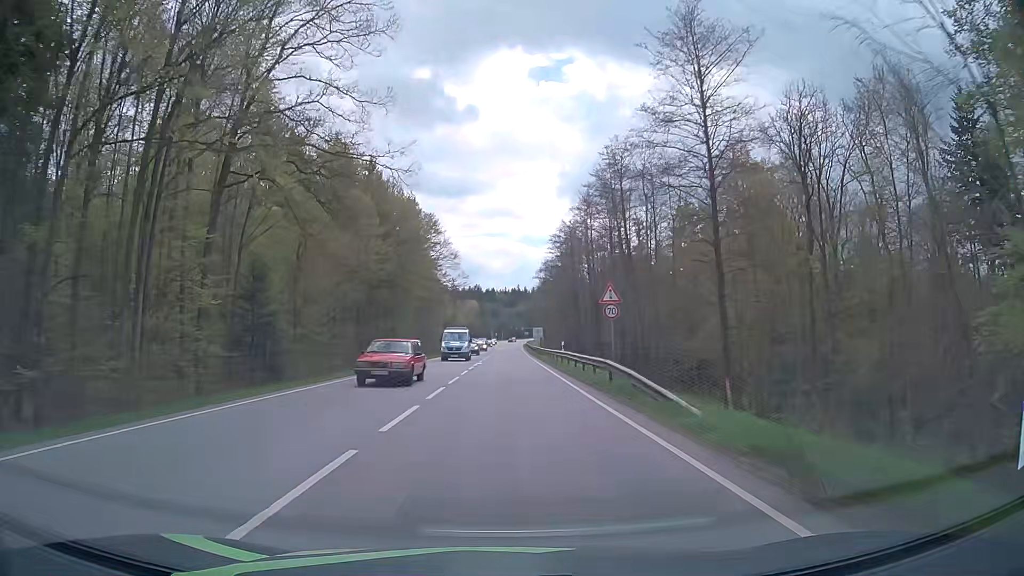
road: secondary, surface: asphalt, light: Day
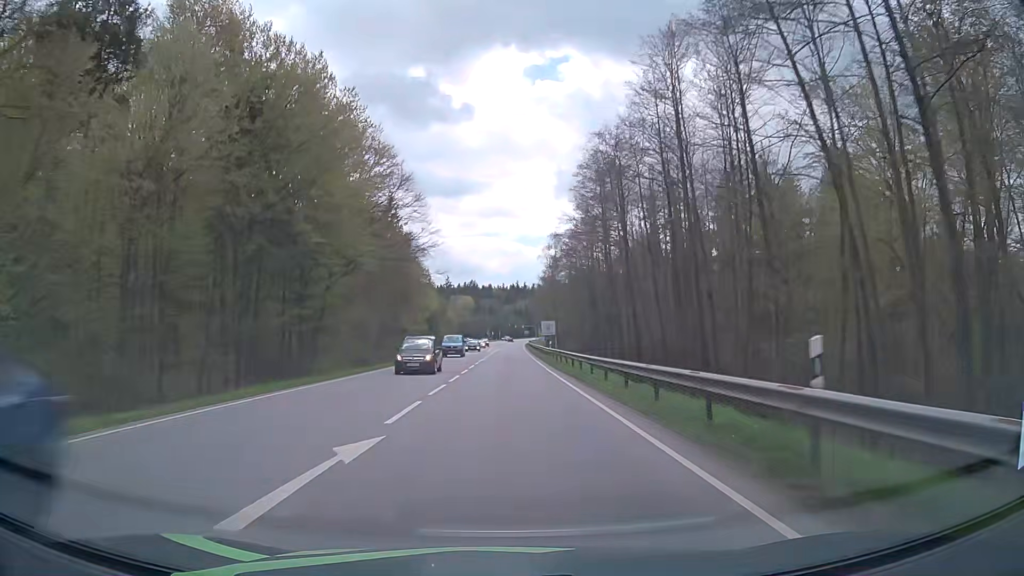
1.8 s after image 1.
(-0.1, +35.1) m; 0°
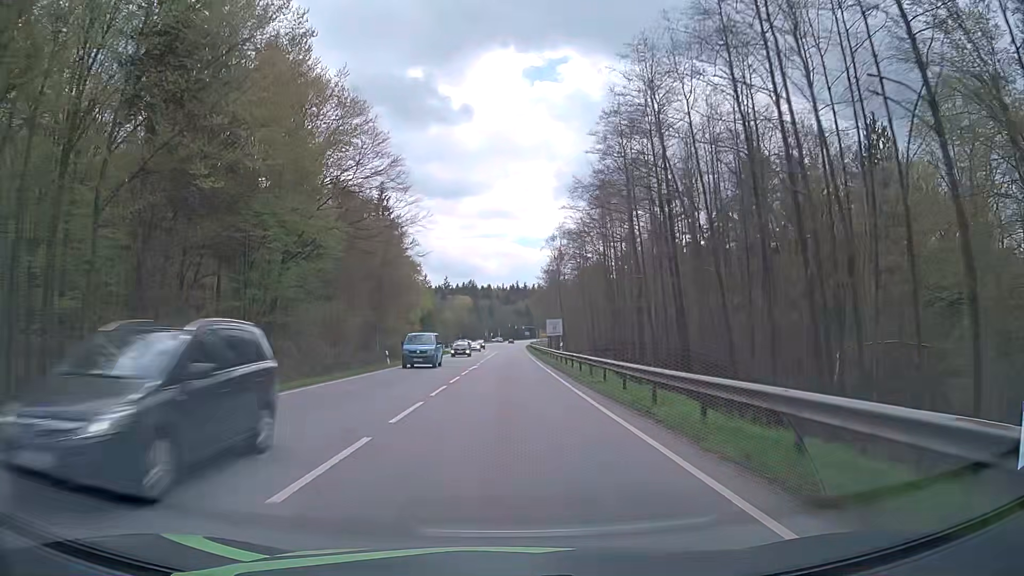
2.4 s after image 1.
(0.0, +11.6) m; 0°
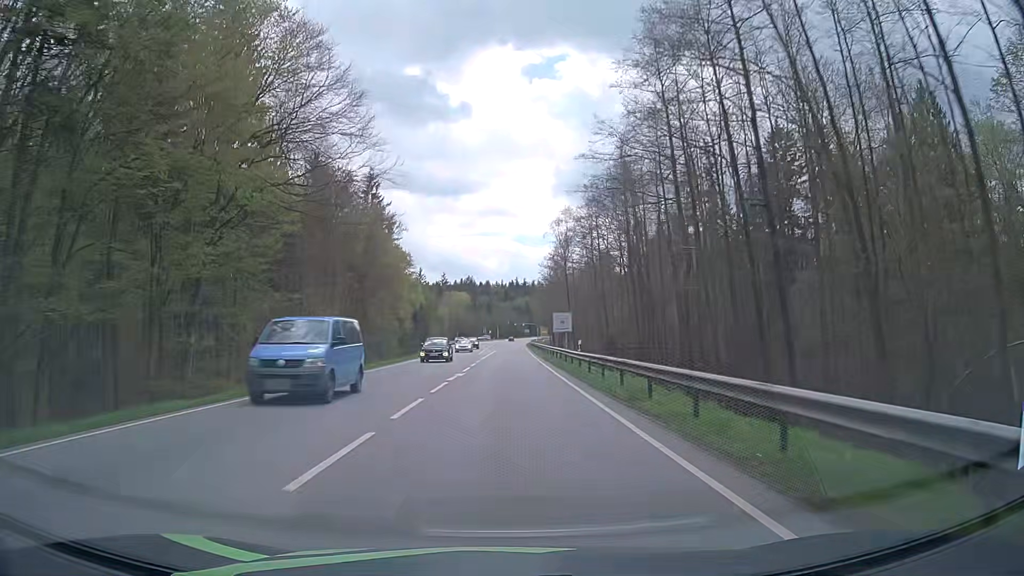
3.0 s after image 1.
(0.0, +11.6) m; 0°
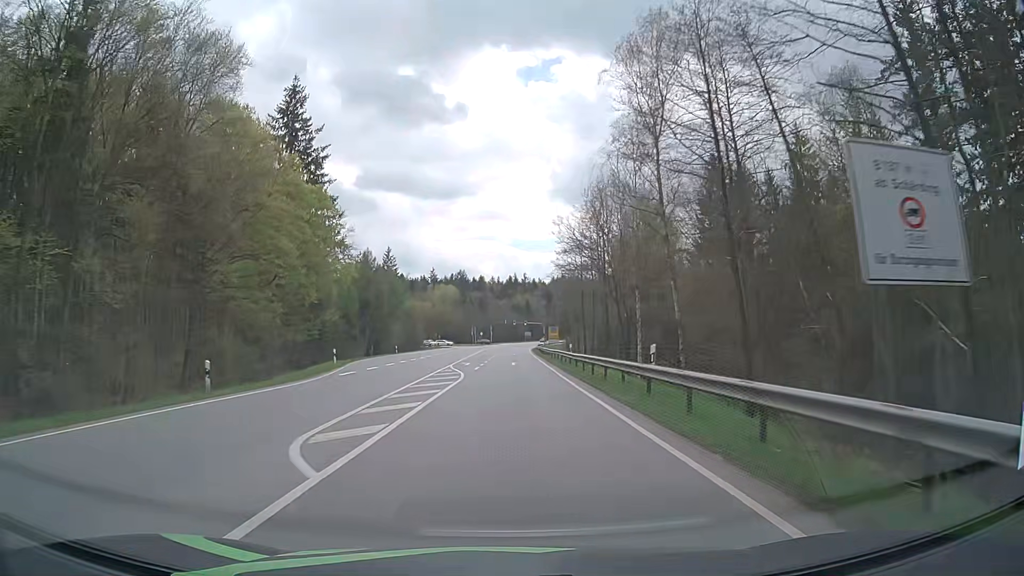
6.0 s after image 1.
(-0.1, +55.2) m; 0°
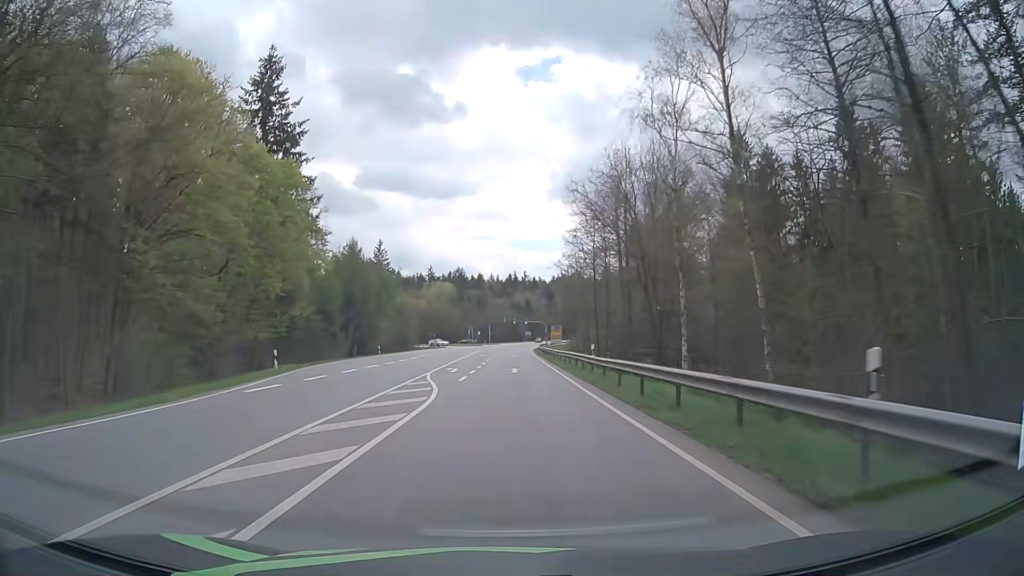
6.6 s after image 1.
(0.0, +10.8) m; 0°
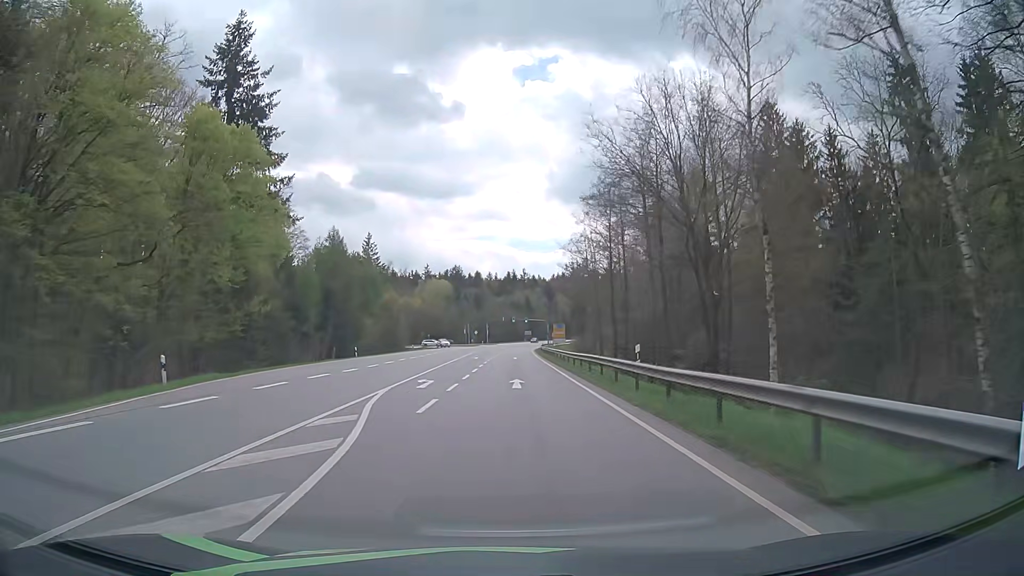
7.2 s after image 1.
(0.0, +10.8) m; 0°
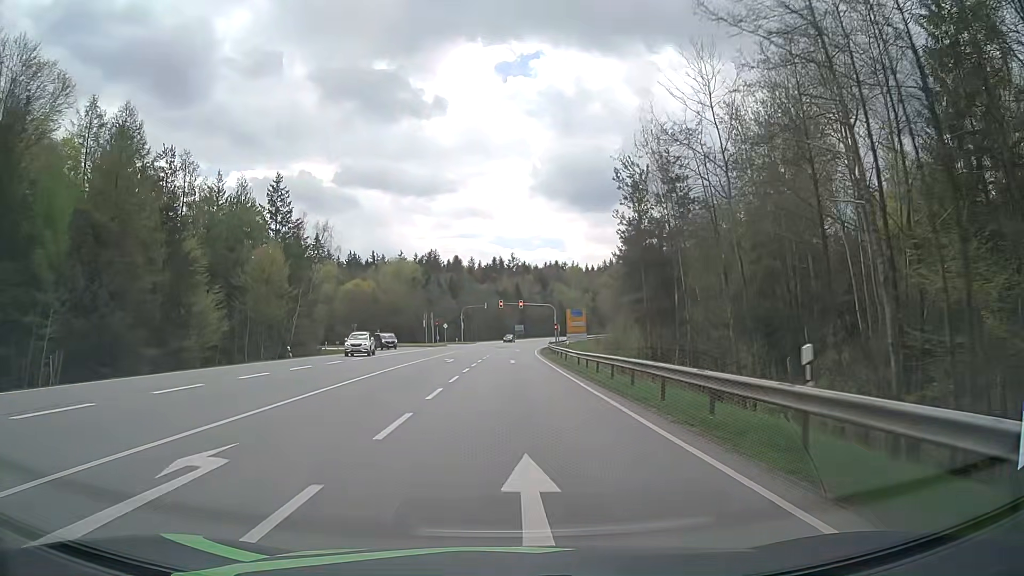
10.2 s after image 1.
(+0.1, +51.7) m; +1°
(0, +10) (0, +20) (0, +30) (+1, +40) (+1, +50) (+1, +60) (+1, +70) (+2, +80) (+3, +90) (+4, +100) m
